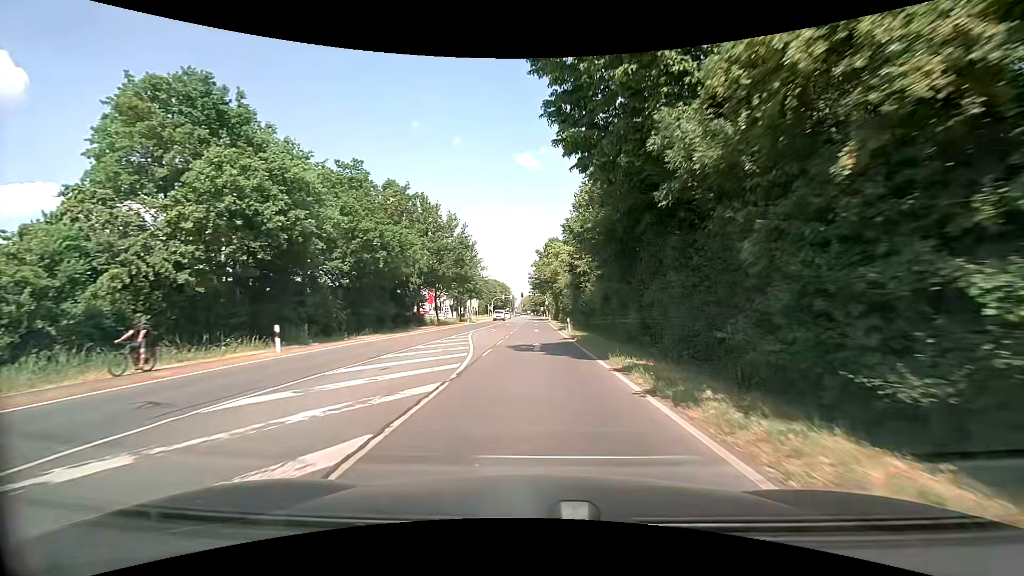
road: secondary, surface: asphalt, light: Day
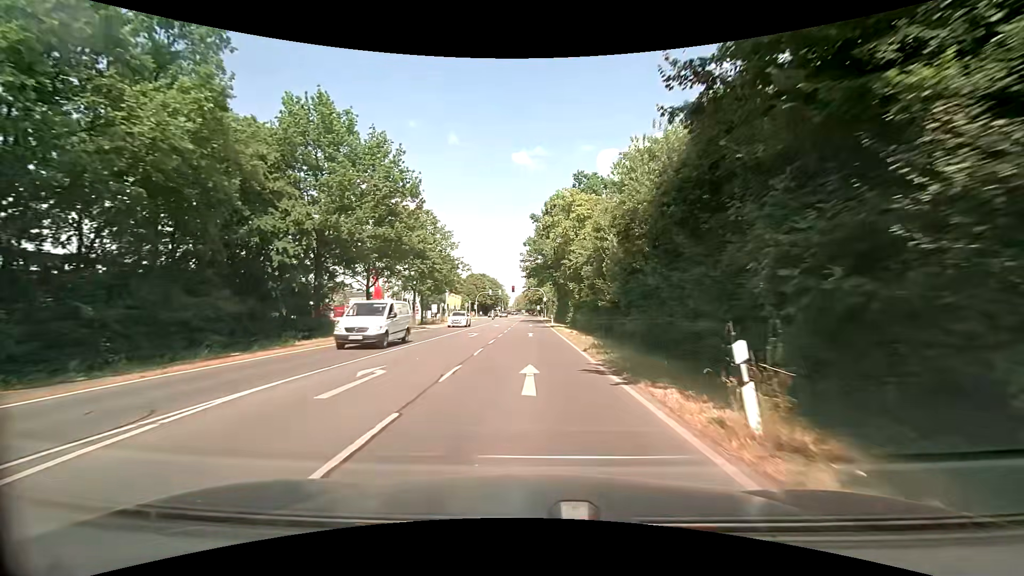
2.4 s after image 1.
(+0.1, +30.5) m; +1°
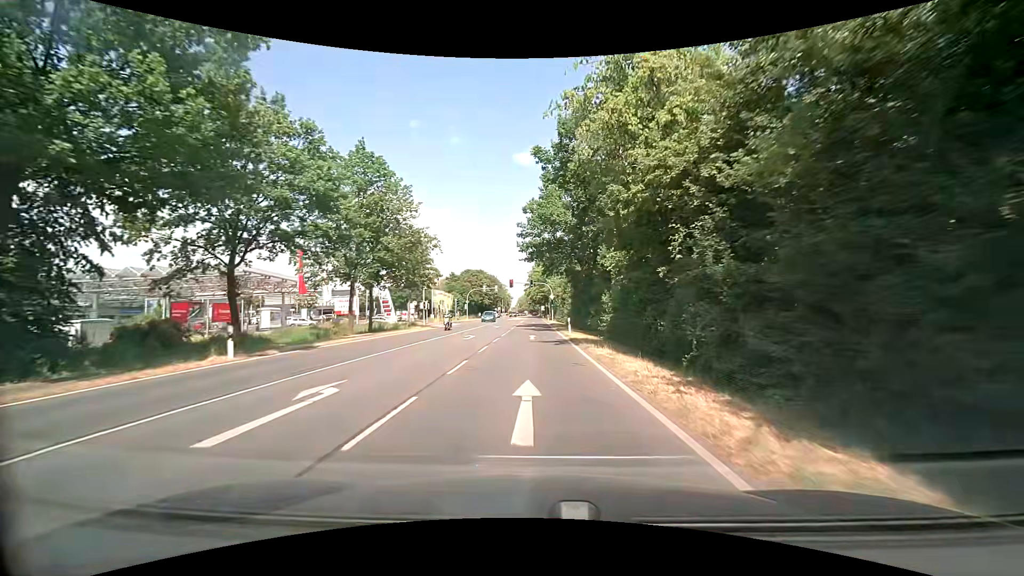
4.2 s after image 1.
(-0.1, +22.9) m; -1°
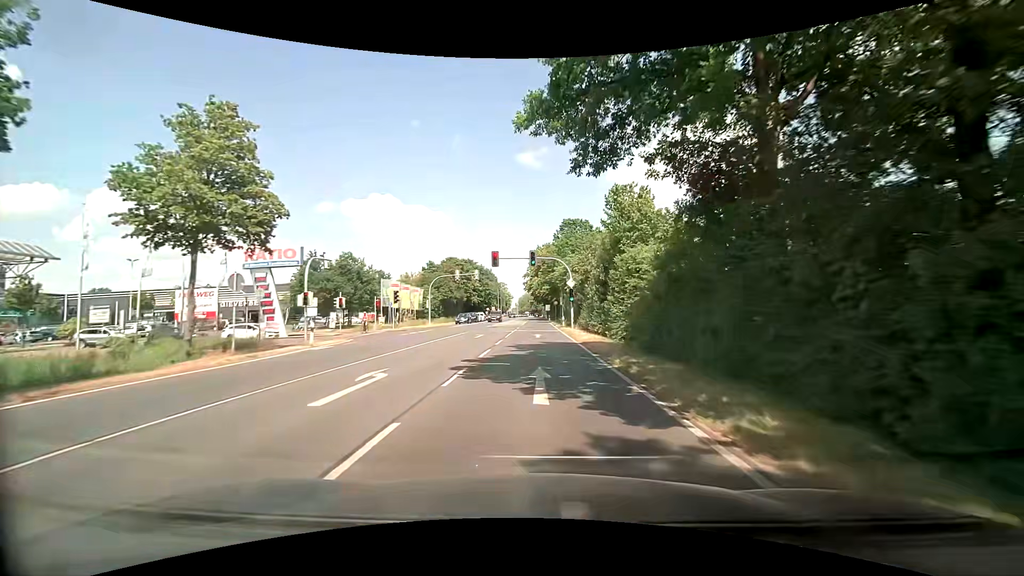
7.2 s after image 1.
(-0.2, +37.9) m; 0°
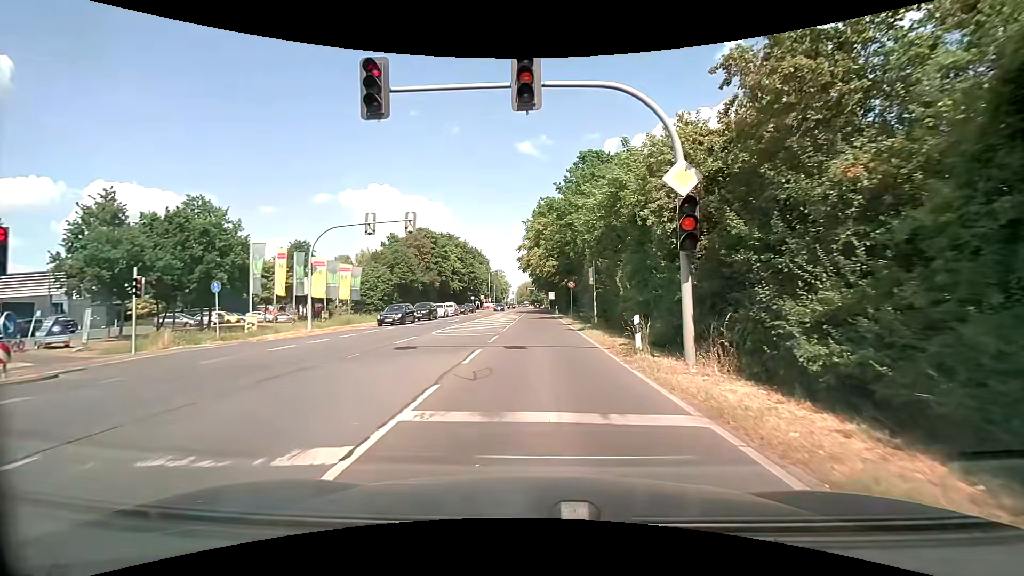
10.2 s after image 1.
(-0.1, +32.2) m; 0°
